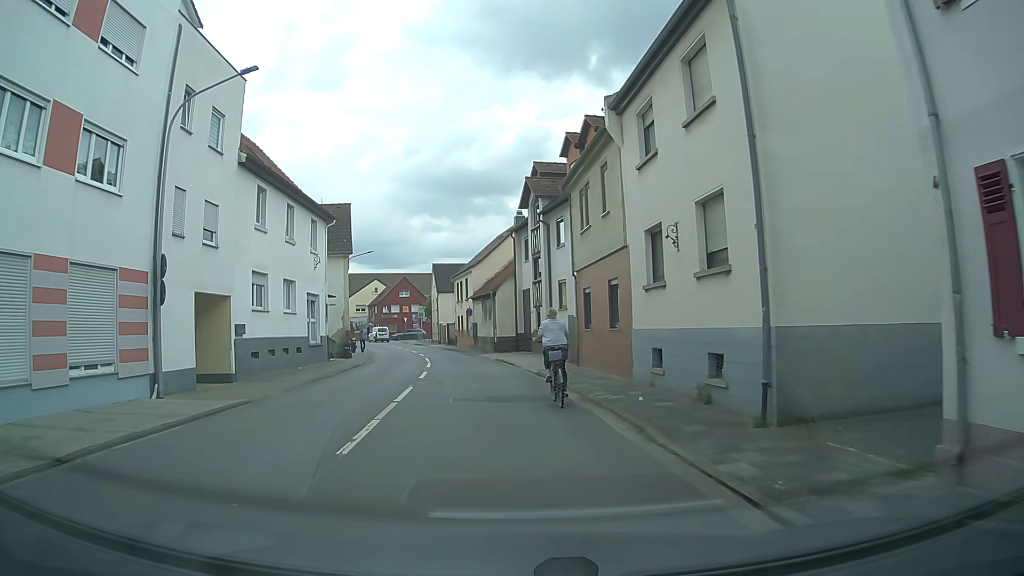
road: tertiary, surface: asphalt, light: Day
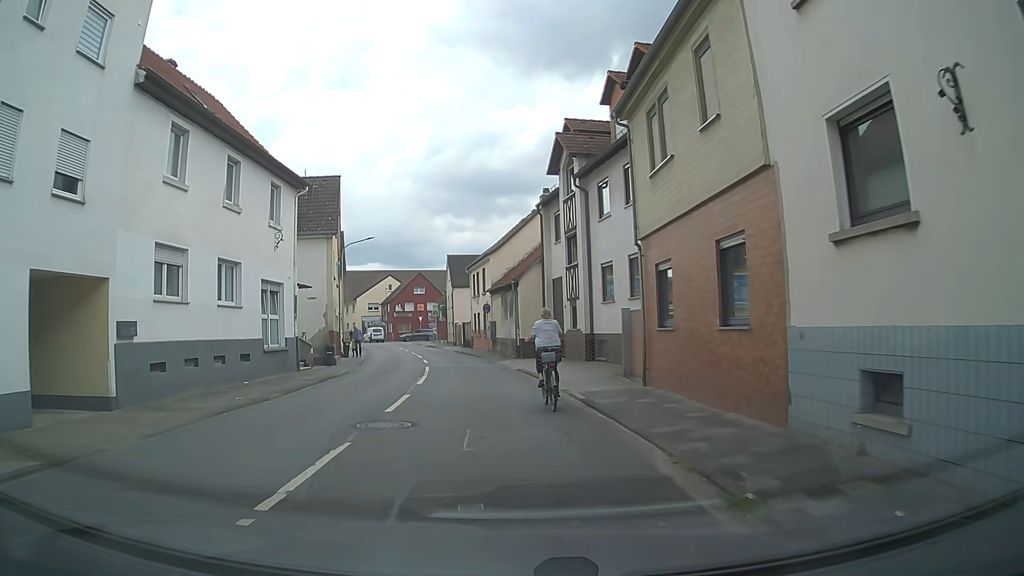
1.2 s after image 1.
(+0.1, +8.0) m; +1°
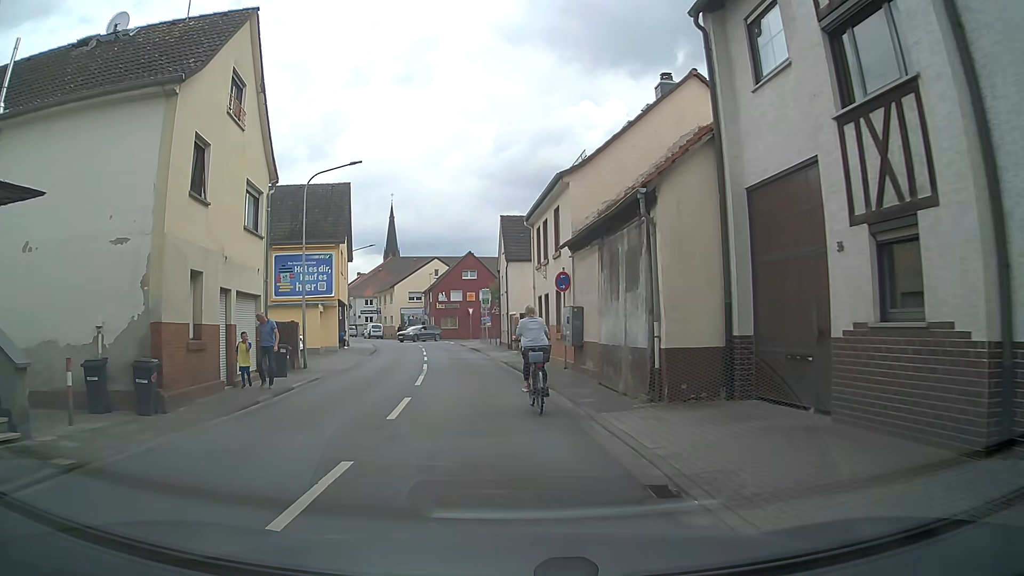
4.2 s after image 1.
(-1.2, +19.7) m; -6°
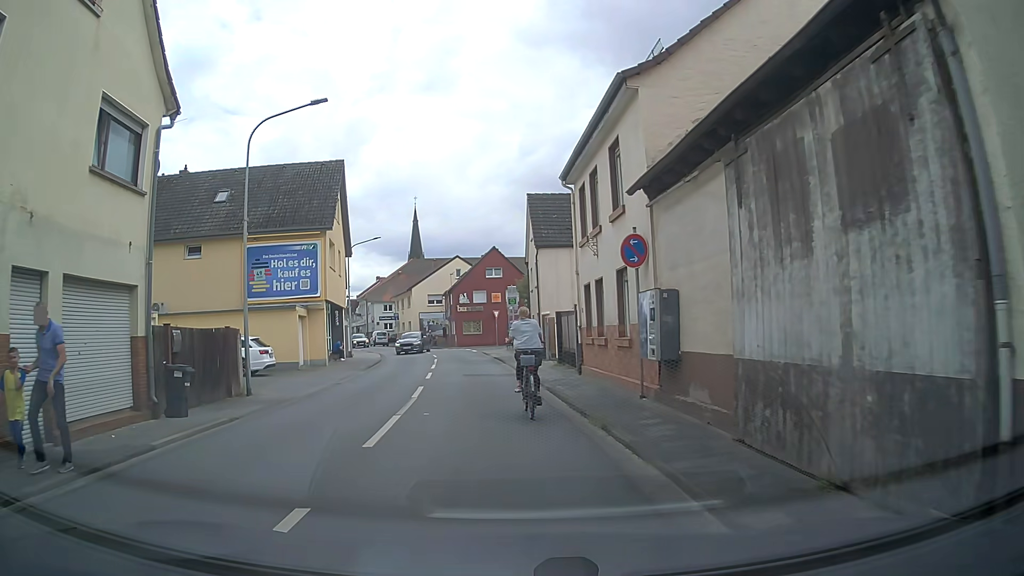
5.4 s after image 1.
(0.0, +8.0) m; -1°
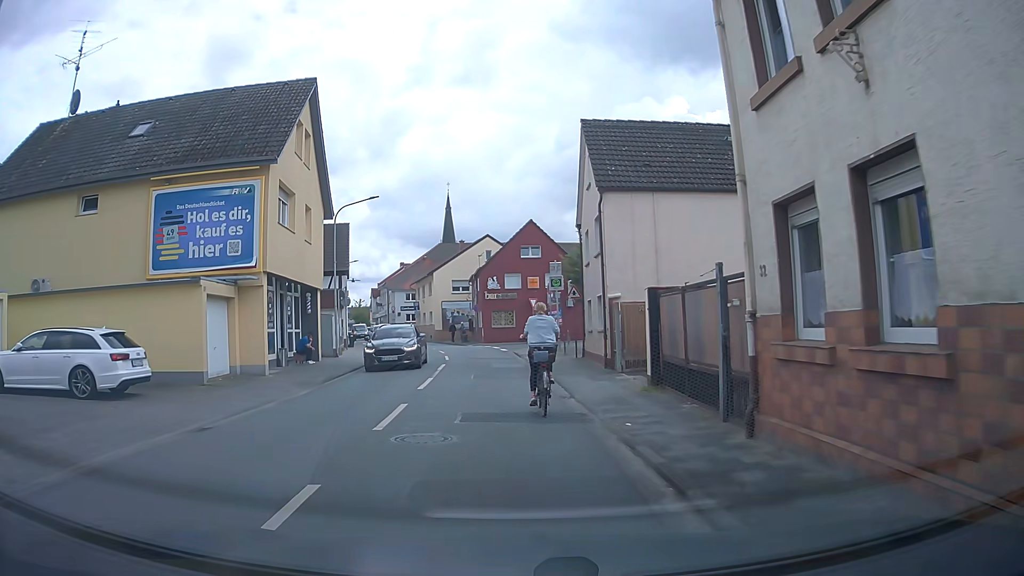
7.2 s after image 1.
(-0.5, +11.5) m; -3°
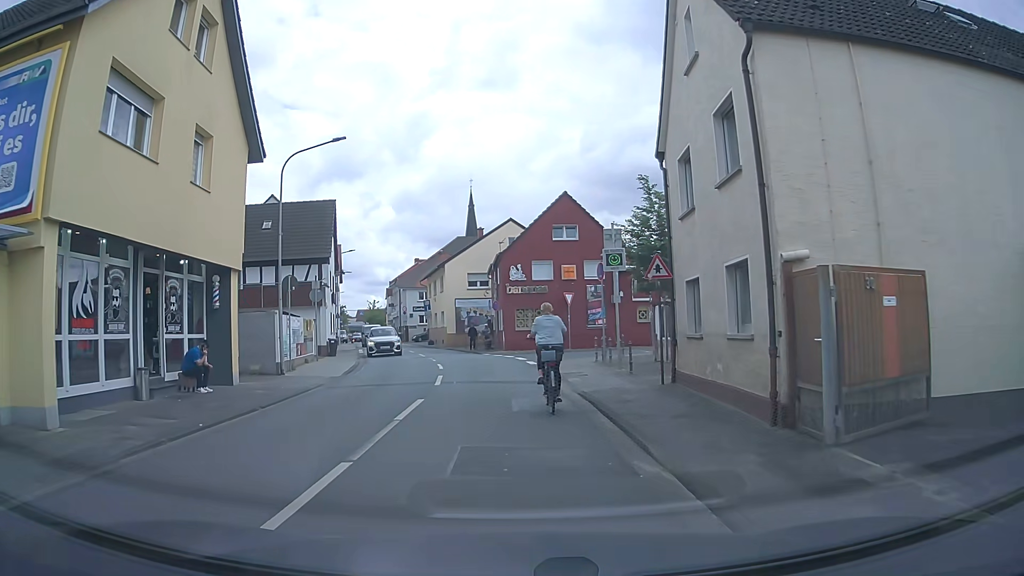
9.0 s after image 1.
(-0.4, +11.0) m; -4°
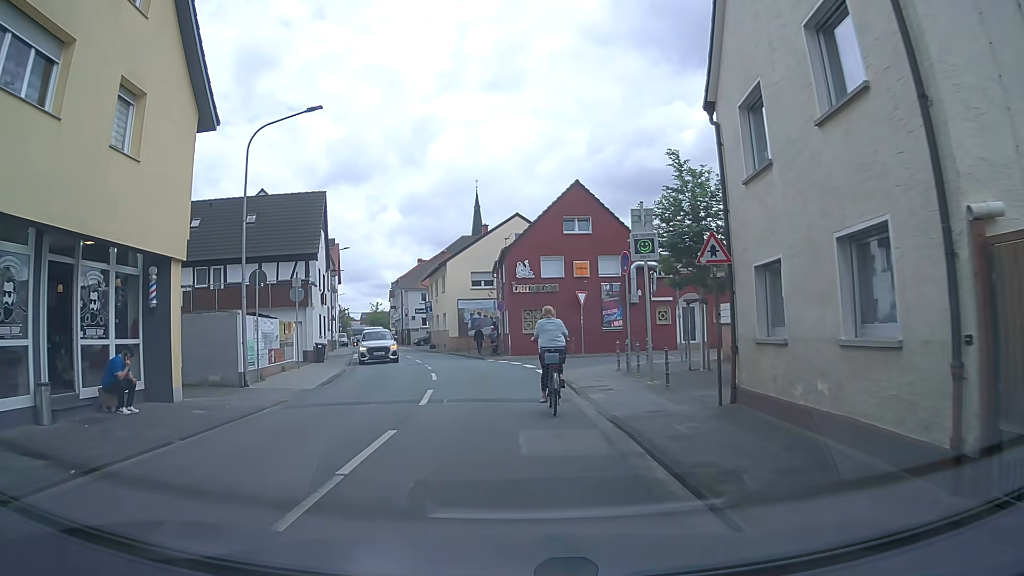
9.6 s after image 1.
(0.0, +3.6) m; 0°
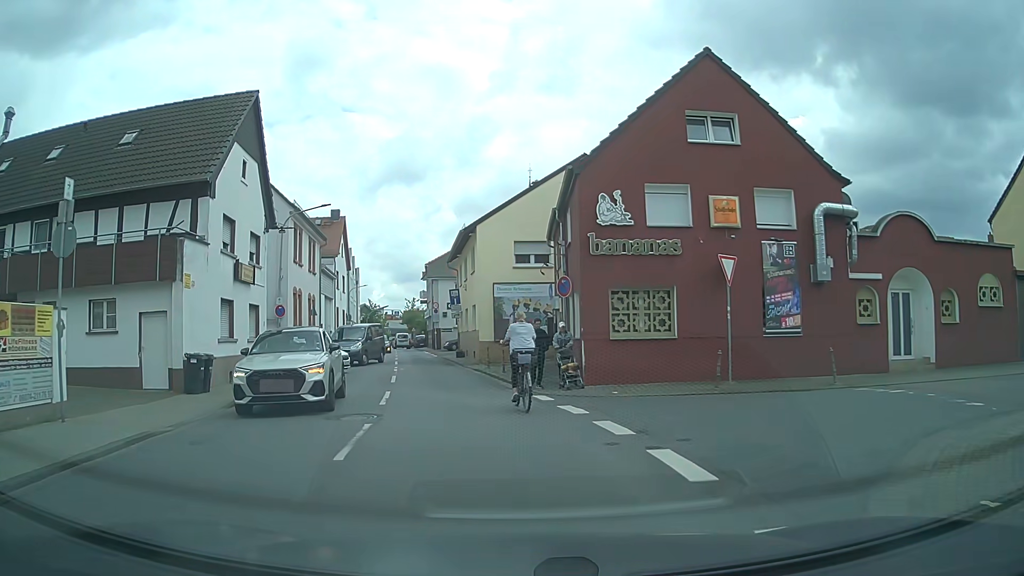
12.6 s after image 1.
(-0.5, +17.3) m; -6°
